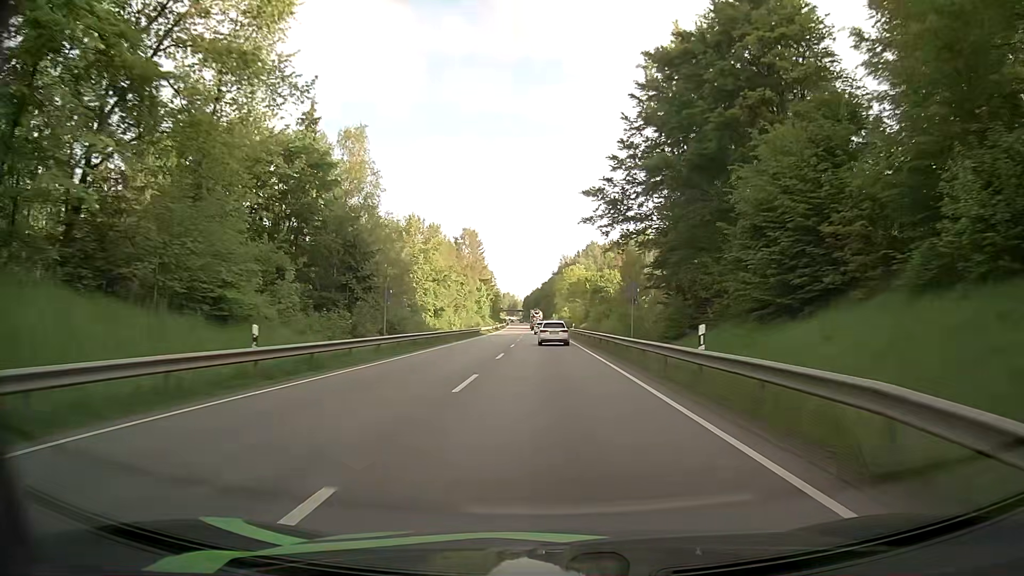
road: primary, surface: asphalt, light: Day
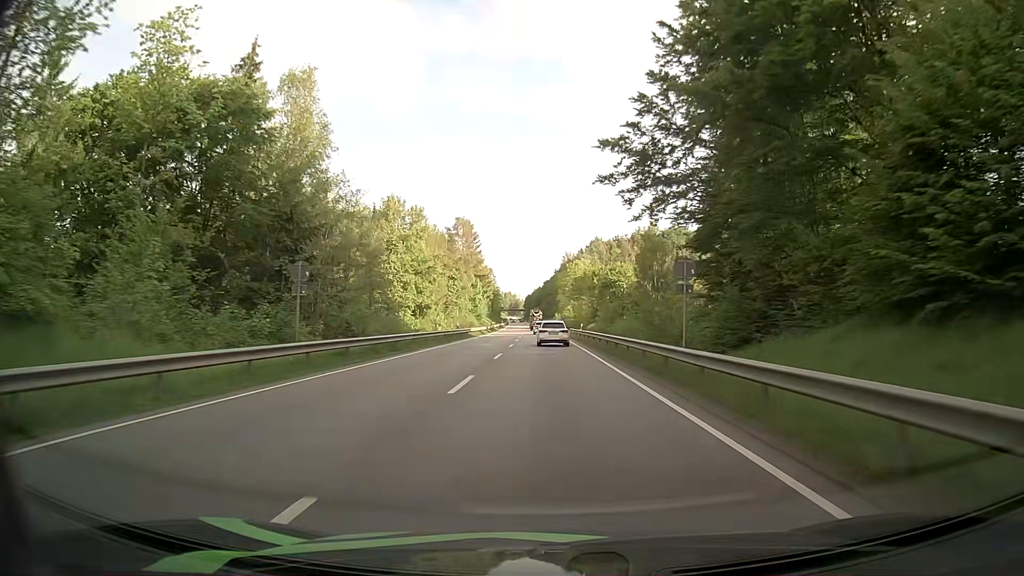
(-0.1, +12.3) m; 0°
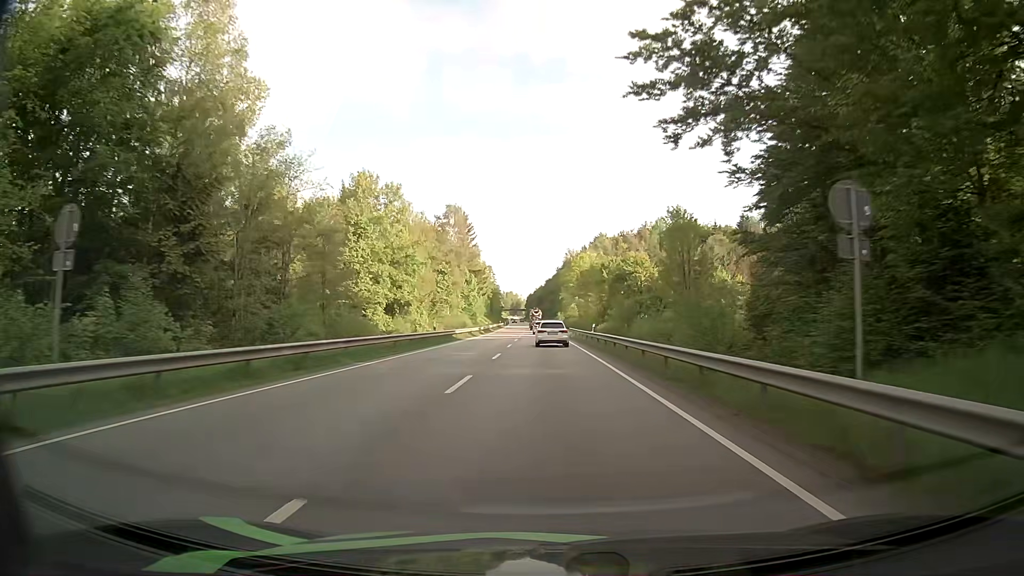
(0.0, +12.0) m; 0°
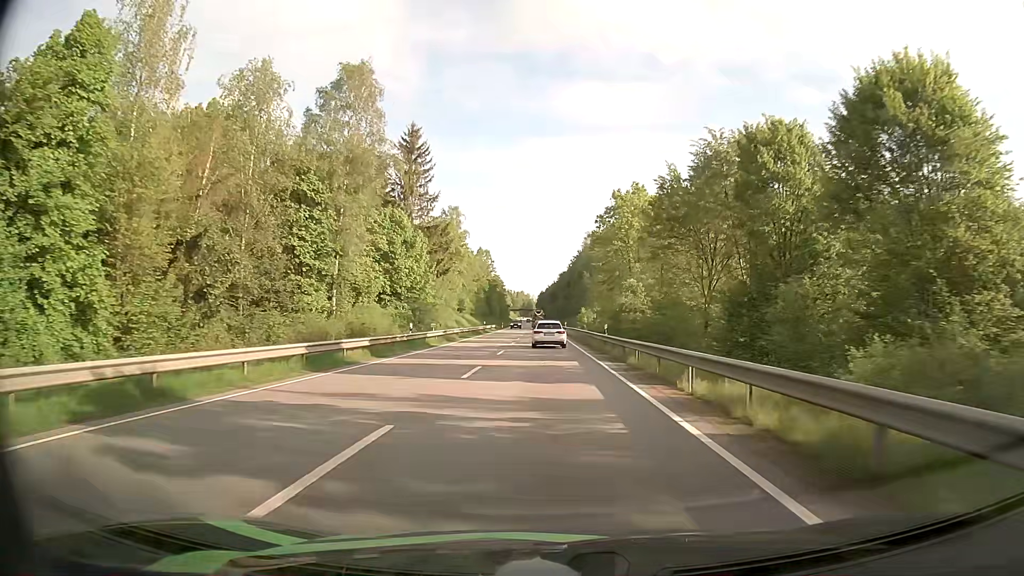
(-0.7, +56.0) m; -1°
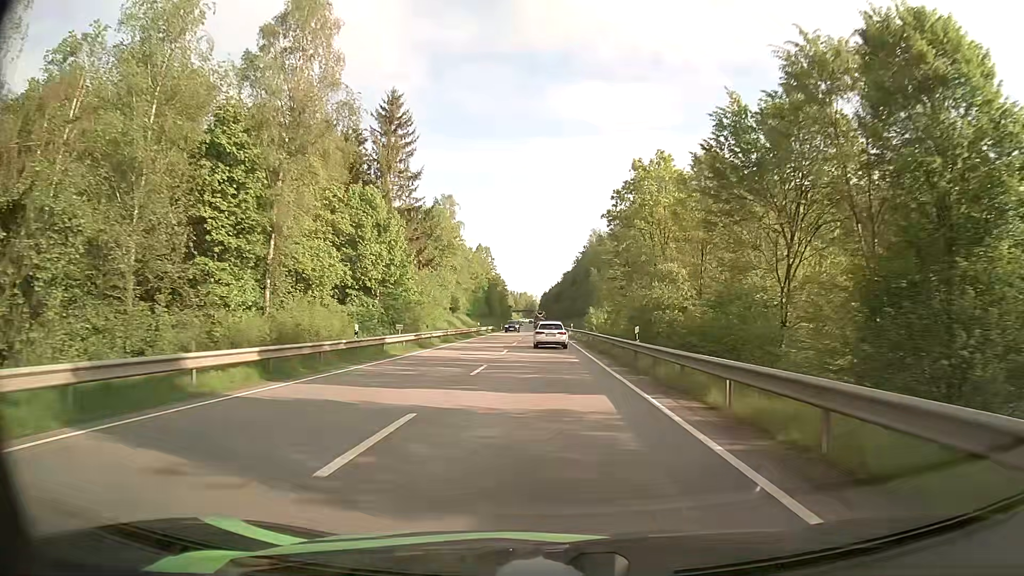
(0.0, +10.7) m; 0°
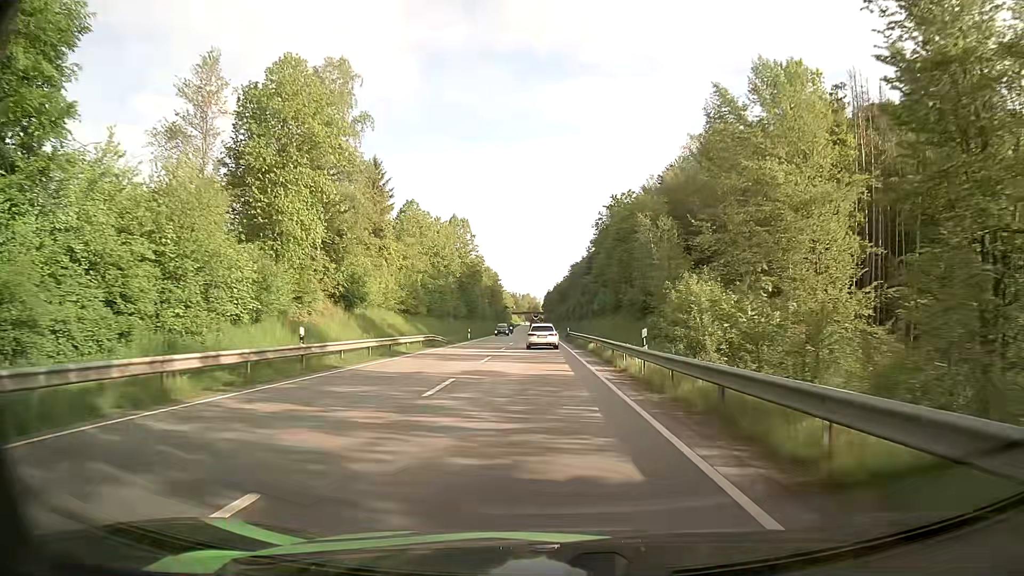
(0.0, +53.0) m; 0°
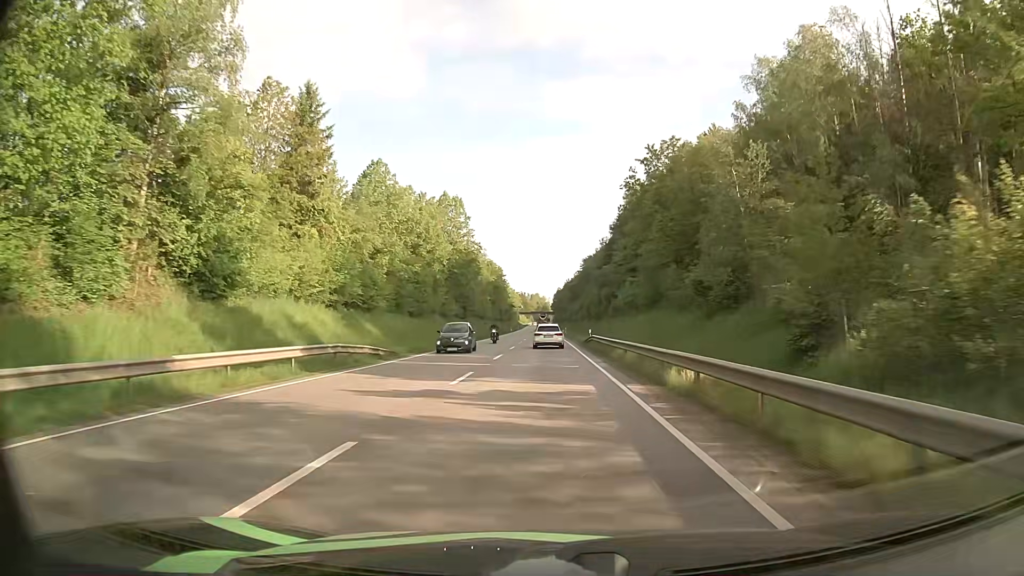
(-0.2, +21.7) m; -1°
